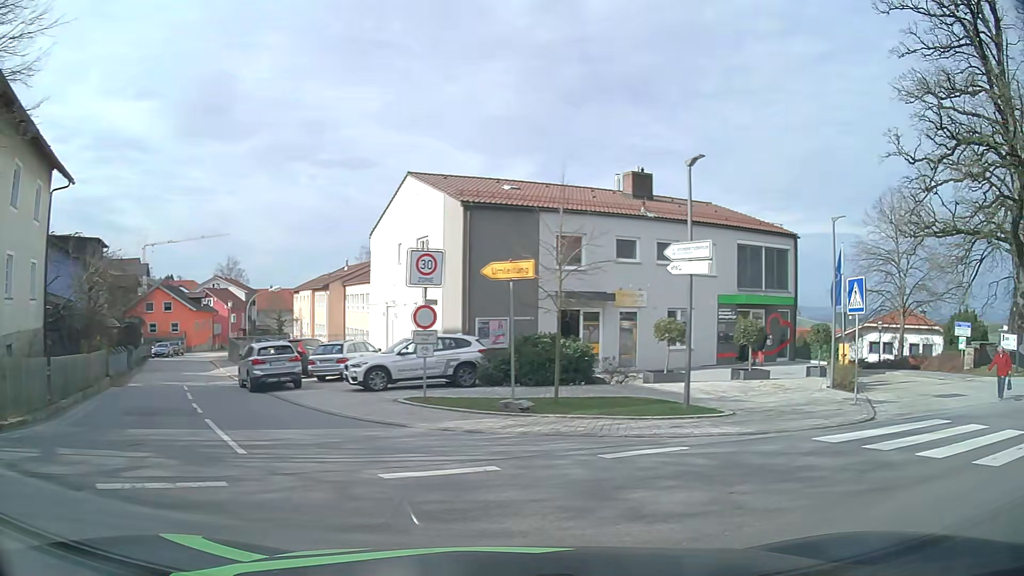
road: tertiary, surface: asphalt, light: Day
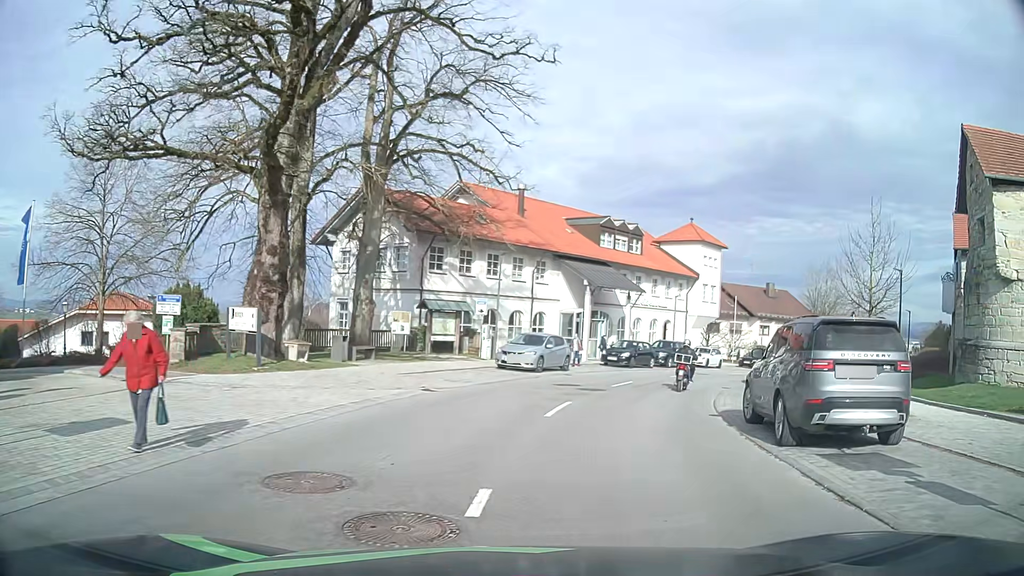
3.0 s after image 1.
(+7.0, +9.0) m; +67°
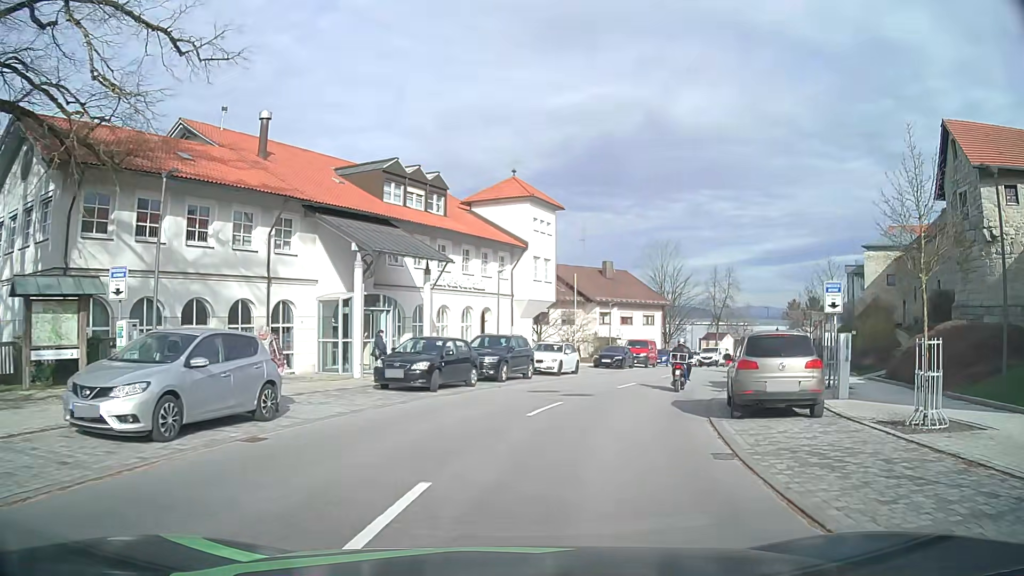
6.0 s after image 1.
(+3.0, +17.3) m; +17°
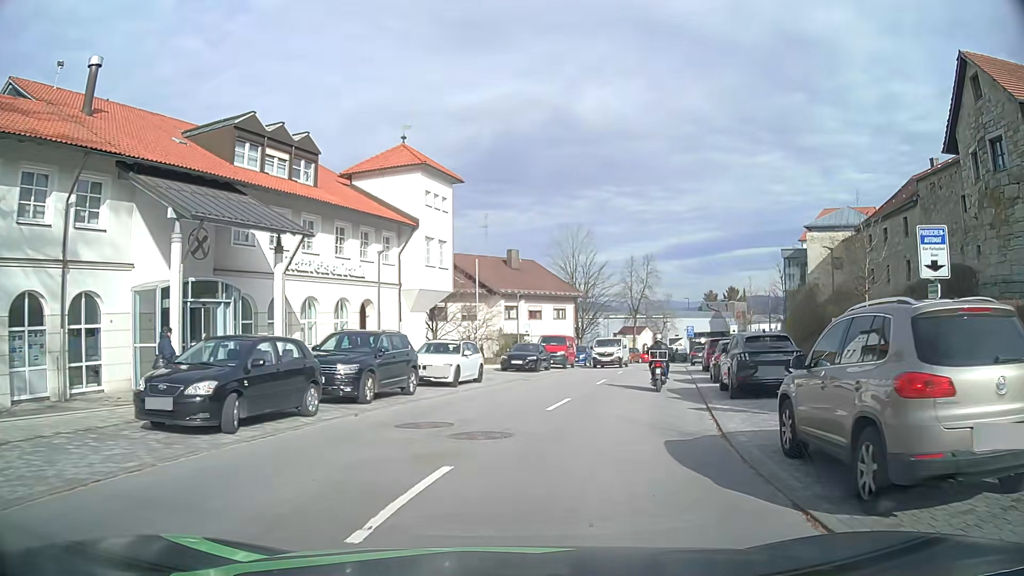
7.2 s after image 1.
(+0.5, +8.0) m; +9°
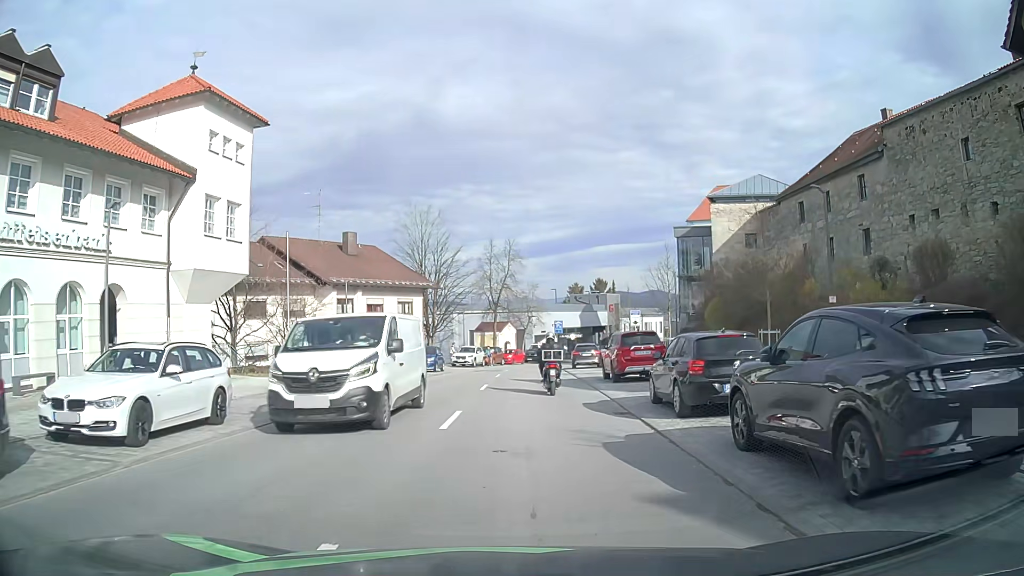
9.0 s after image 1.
(+1.1, +11.4) m; +12°
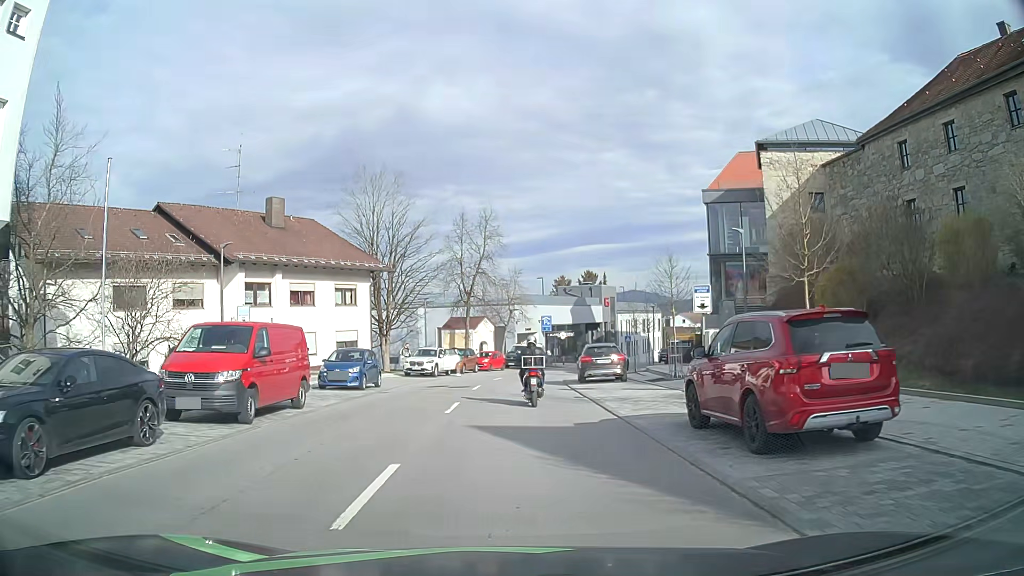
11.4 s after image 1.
(+0.3, +14.6) m; +2°
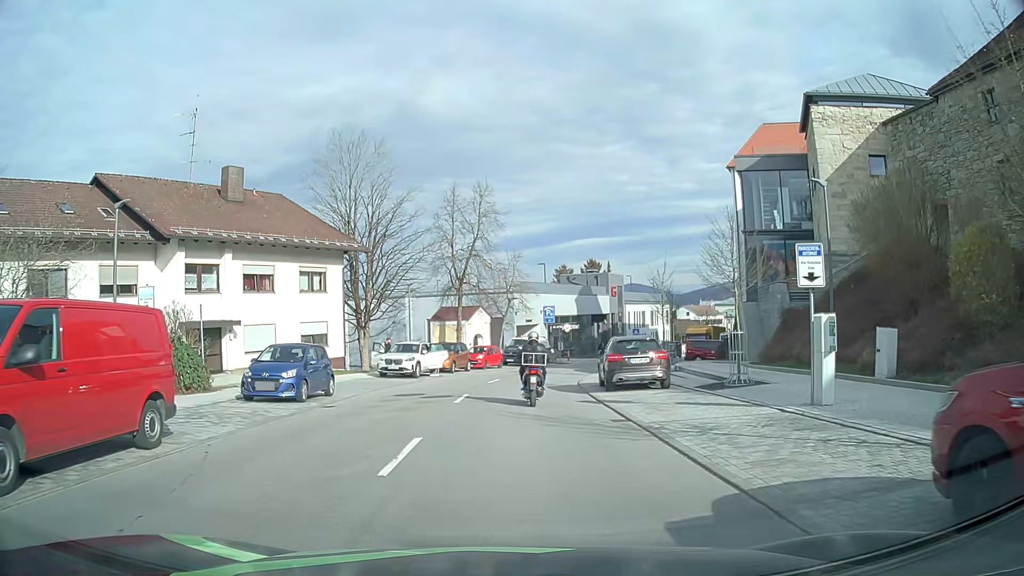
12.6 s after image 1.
(0.0, +7.1) m; 0°
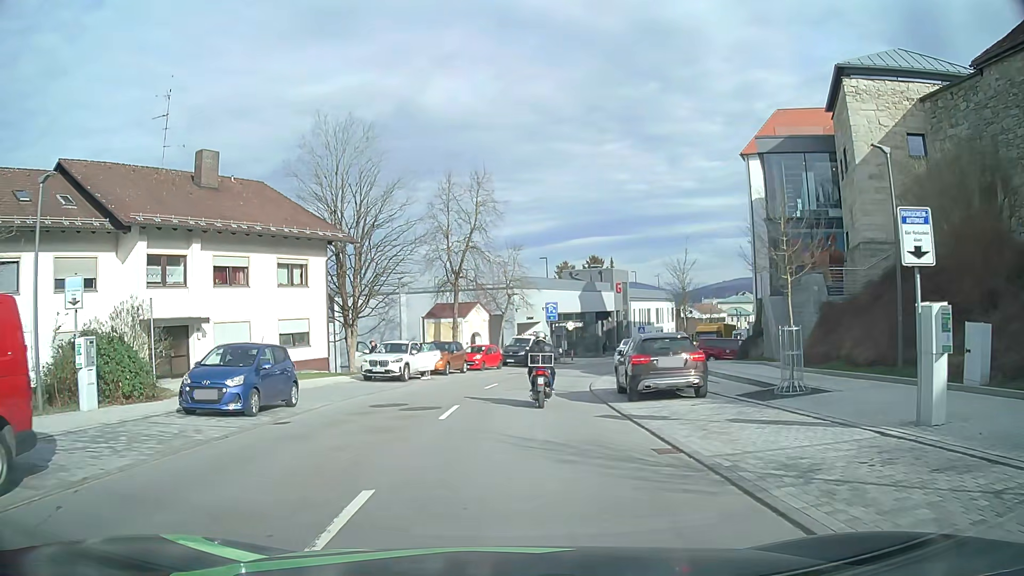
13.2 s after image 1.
(0.0, +3.5) m; -1°
